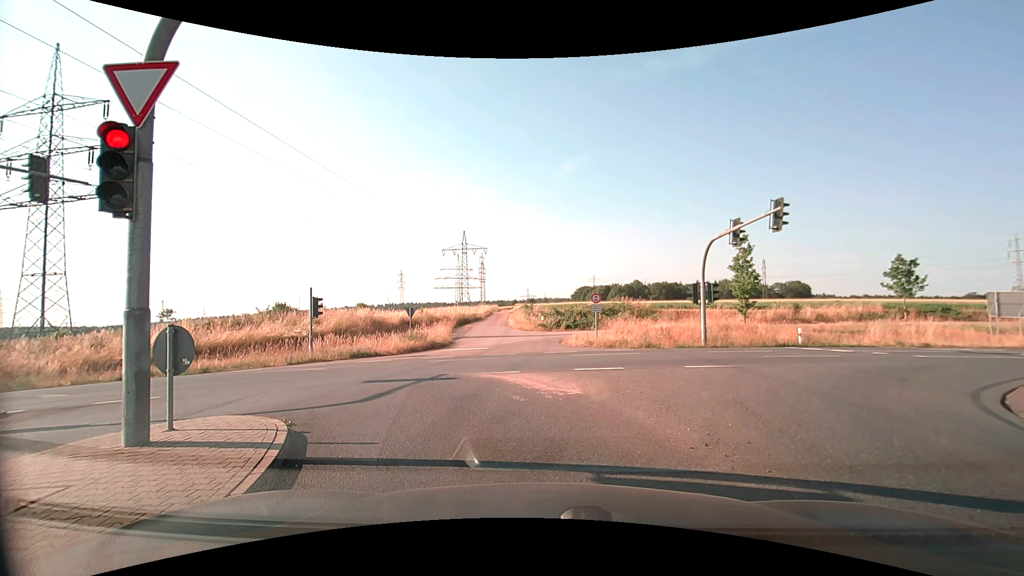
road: secondary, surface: asphalt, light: Day
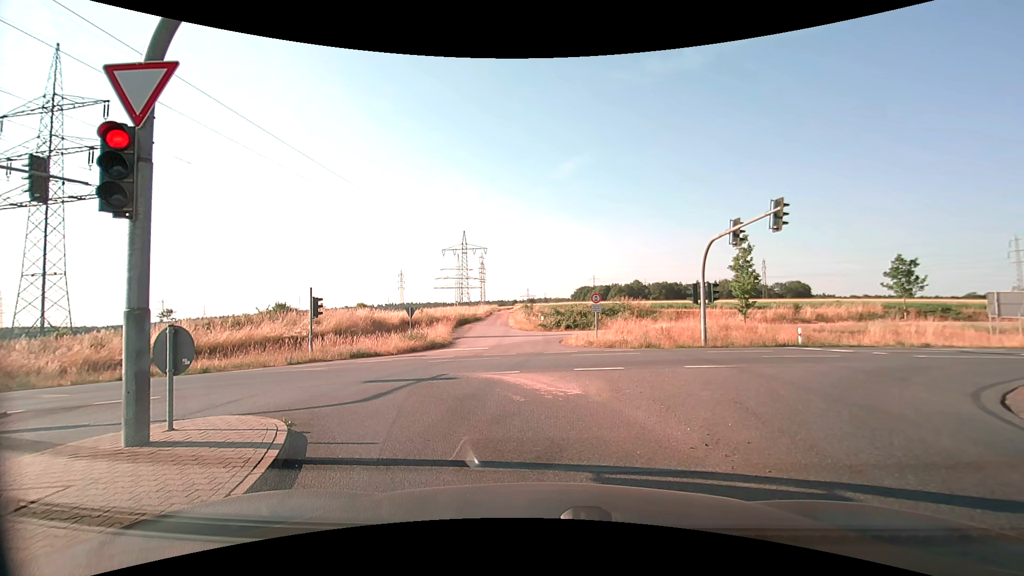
(0.0, 0.0) m; 0°
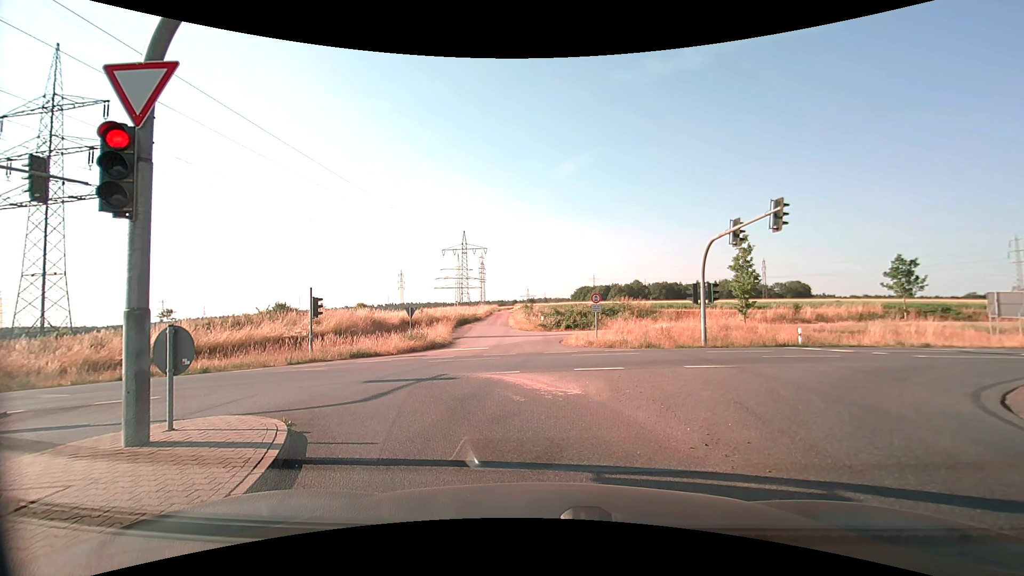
(0.0, 0.0) m; 0°
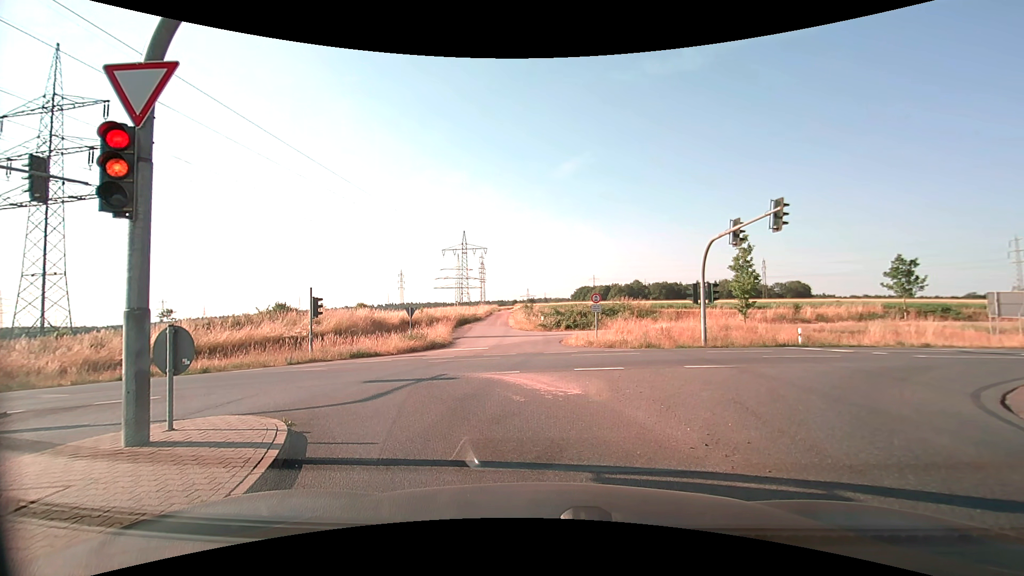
(0.0, 0.0) m; 0°
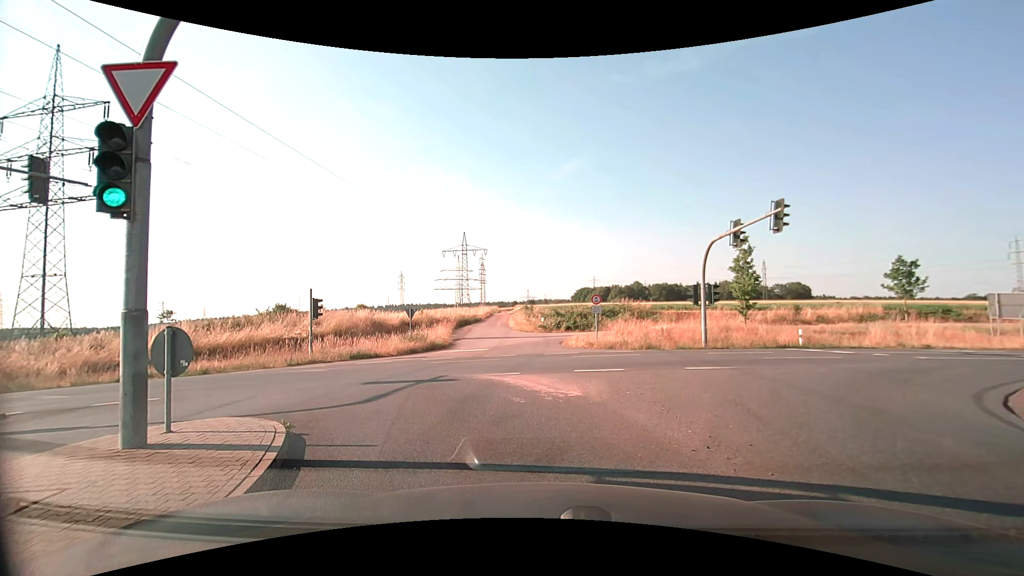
(0.0, 0.0) m; 0°
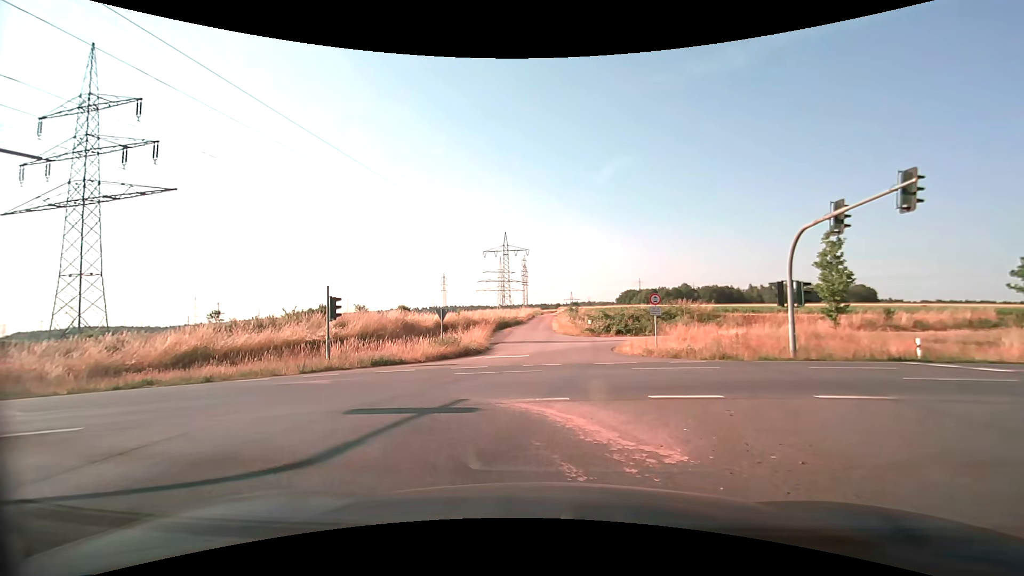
(0.0, +4.2) m; -3°
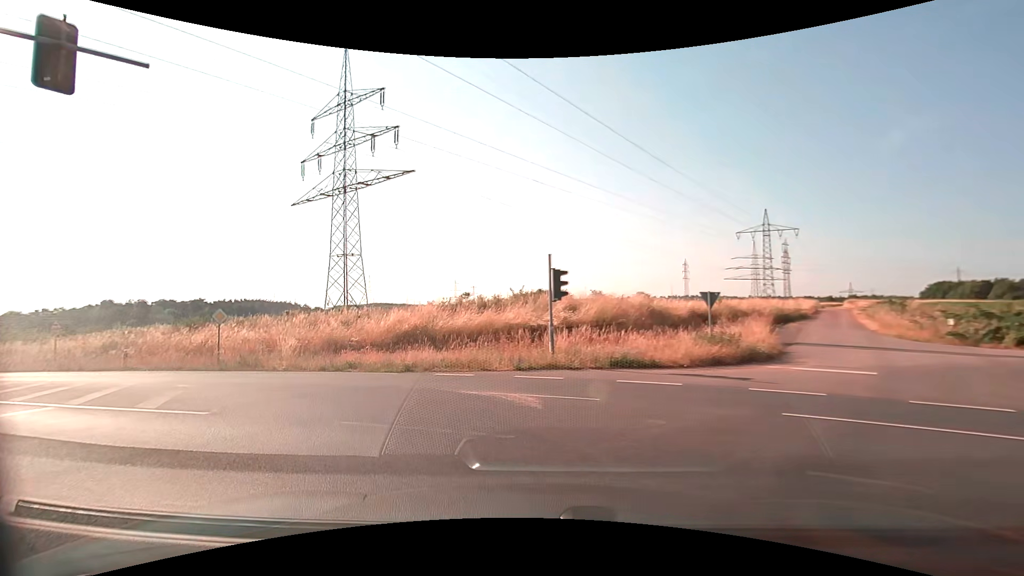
(-1.8, +7.9) m; -27°
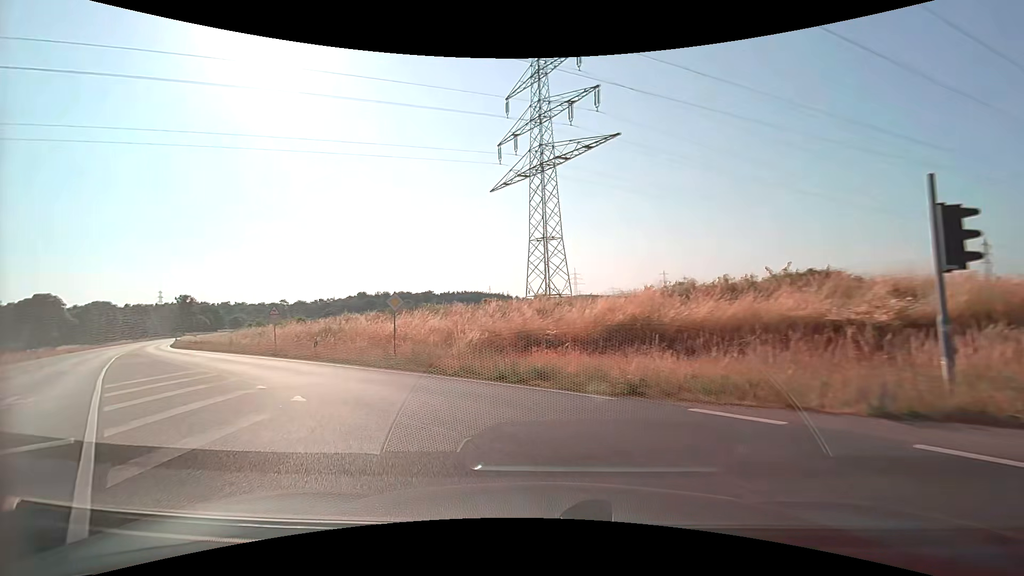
(-1.5, +7.6) m; -23°
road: primary
(-2, +10) (-8, +18) (-14, +25) (-21, +32) (-28, +40) (-35, +47) (-42, +54) (-49, +61) (-56, +69) (-62, +76) m
